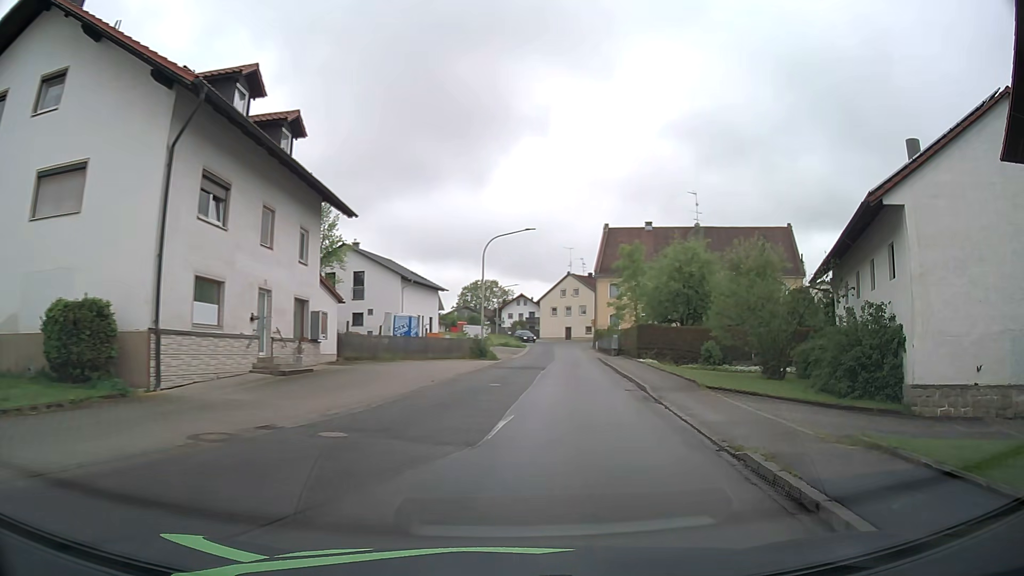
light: Day
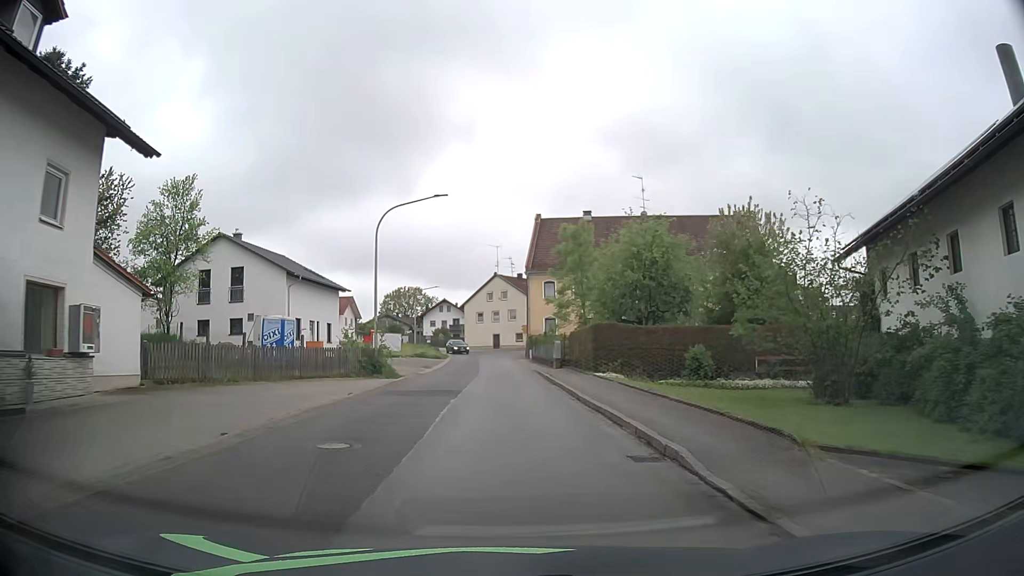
(+1.0, +11.1) m; +7°
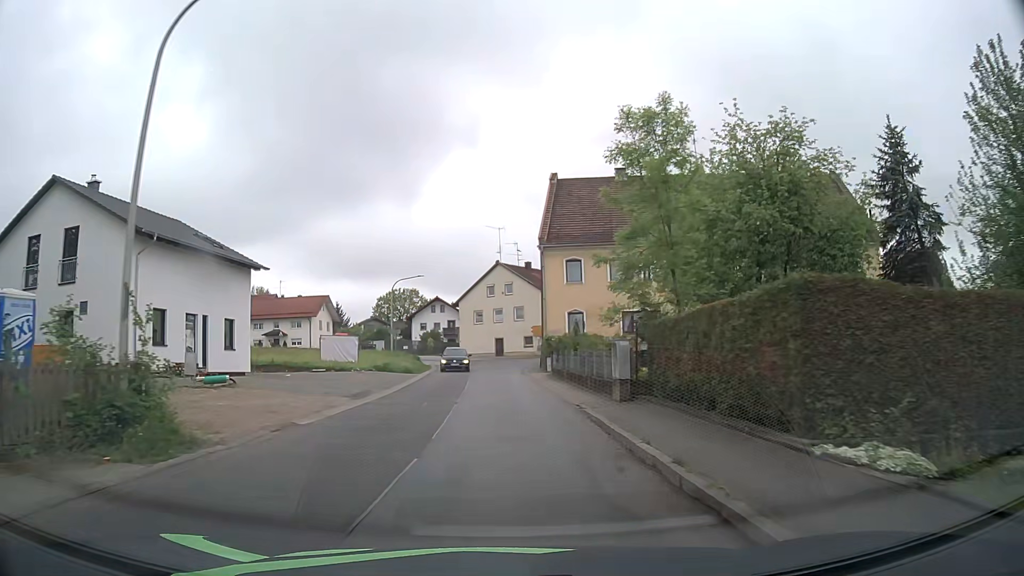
(0.0, +19.6) m; -1°
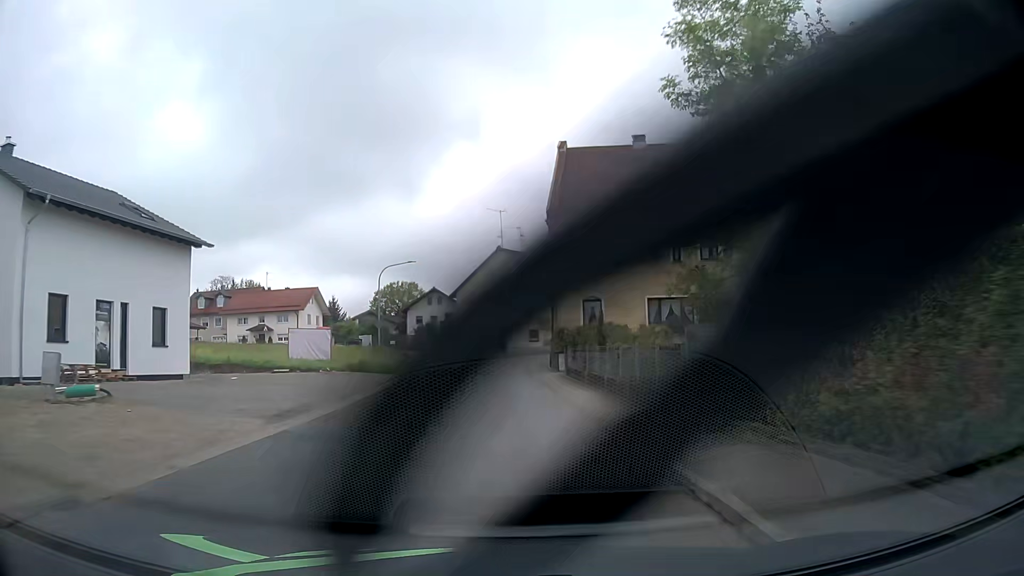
(0.0, +7.1) m; 0°
